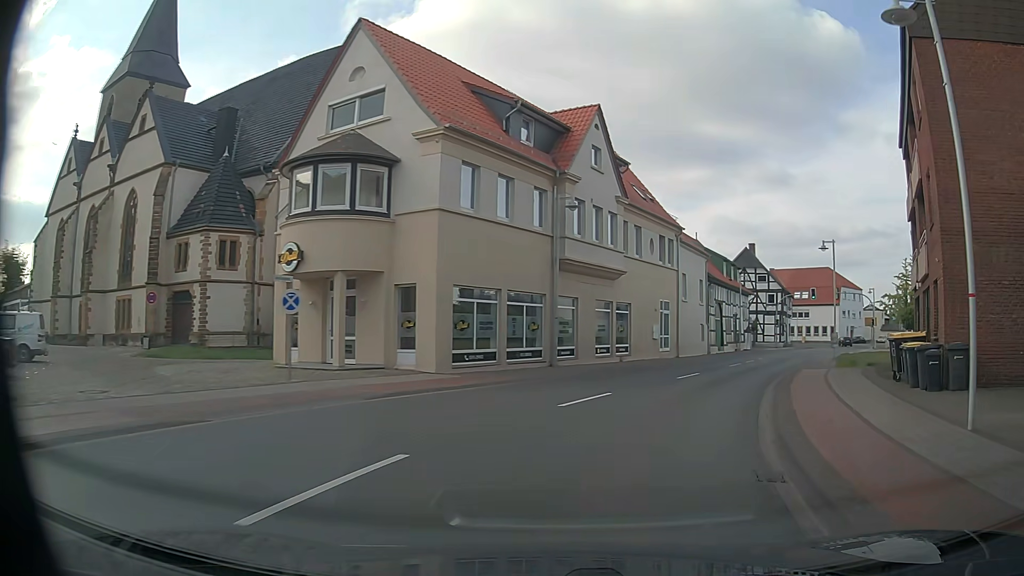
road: primary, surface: asphalt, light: Day
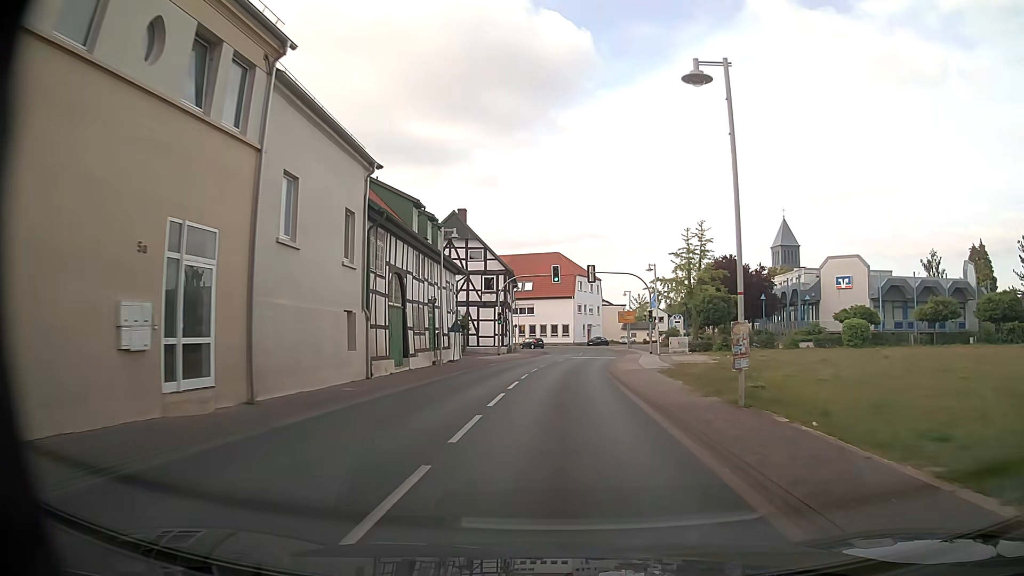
(+7.0, +25.3) m; +26°
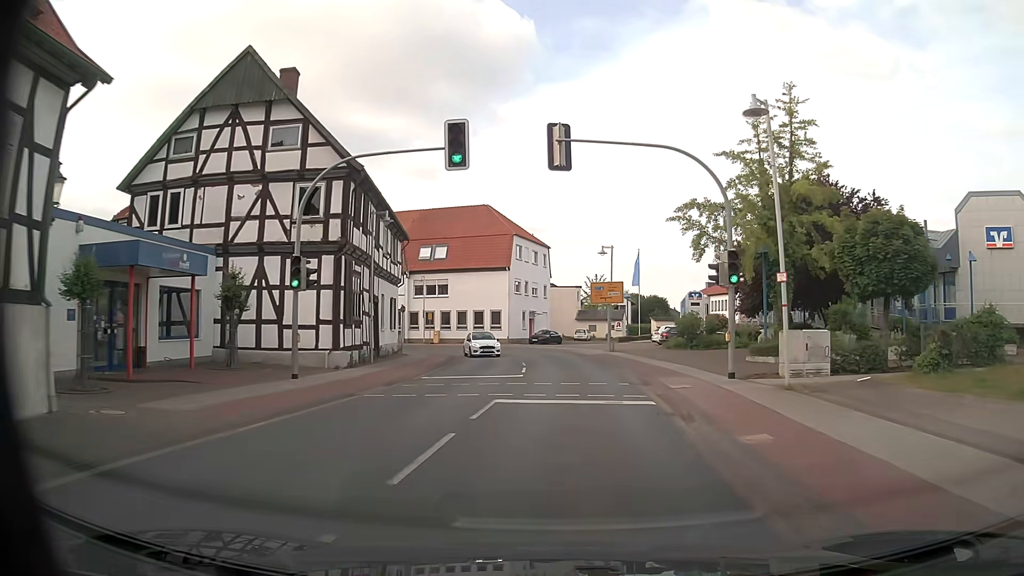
(+1.1, +34.2) m; +5°
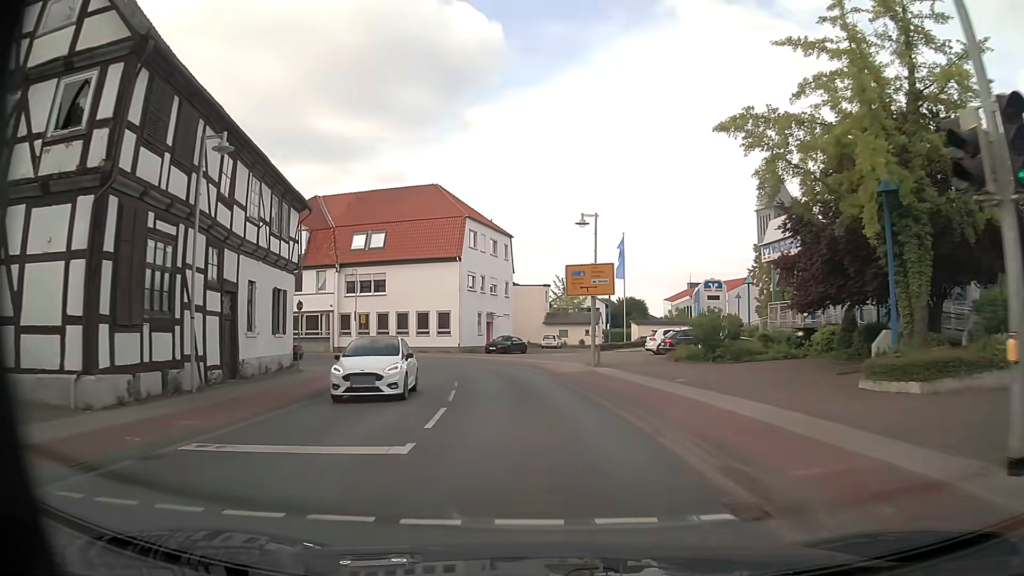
(+0.5, +12.8) m; +3°
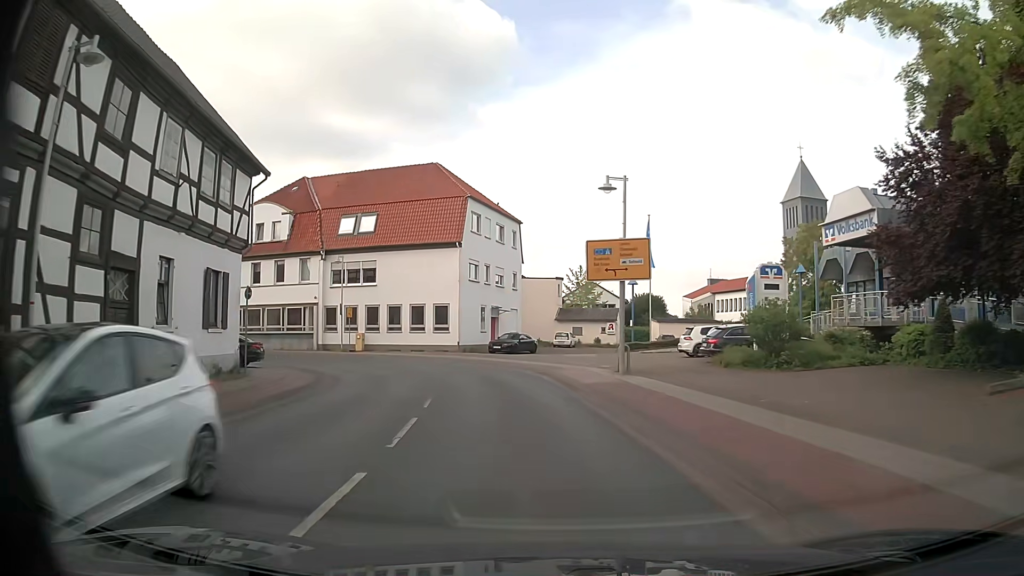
(0.0, +6.6) m; -1°
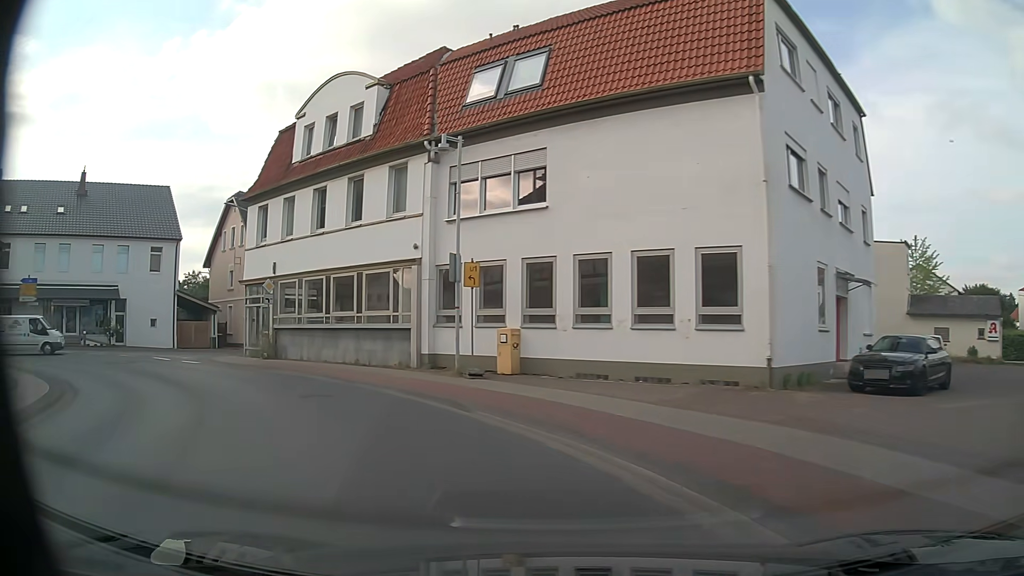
(-3.5, +28.0) m; -23°
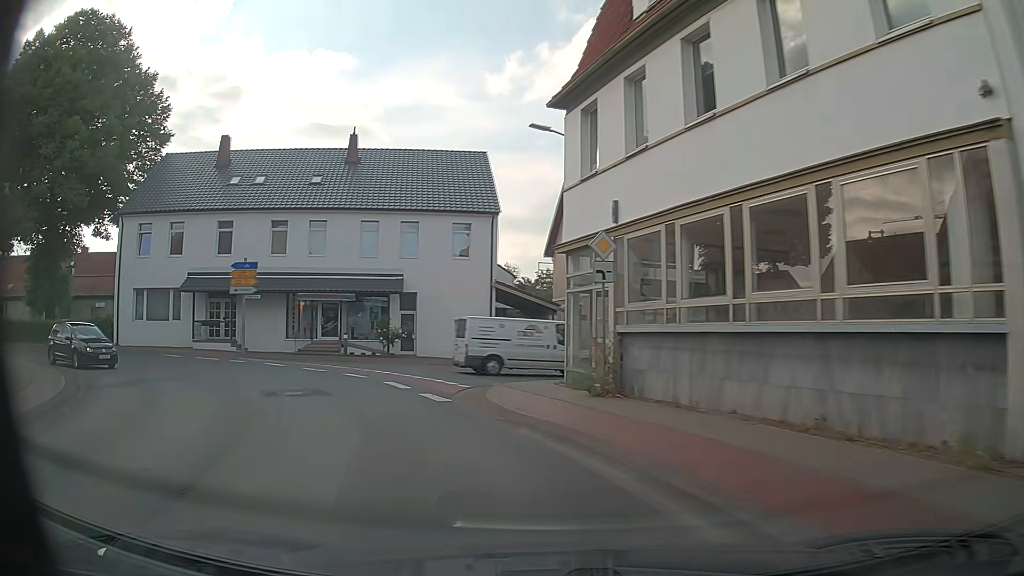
(-4.2, +14.1) m; -33°
